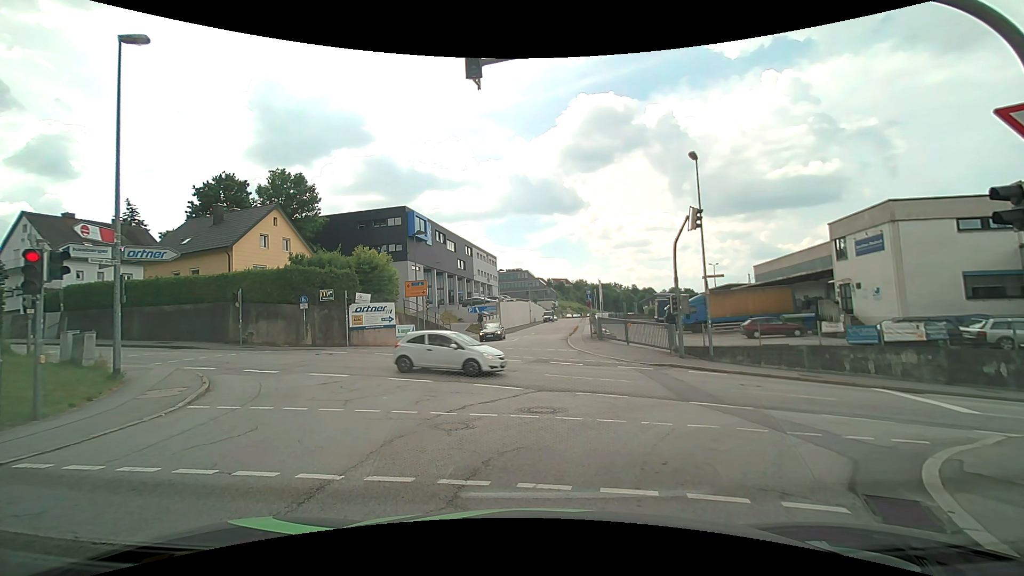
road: residential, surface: asphalt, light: Day
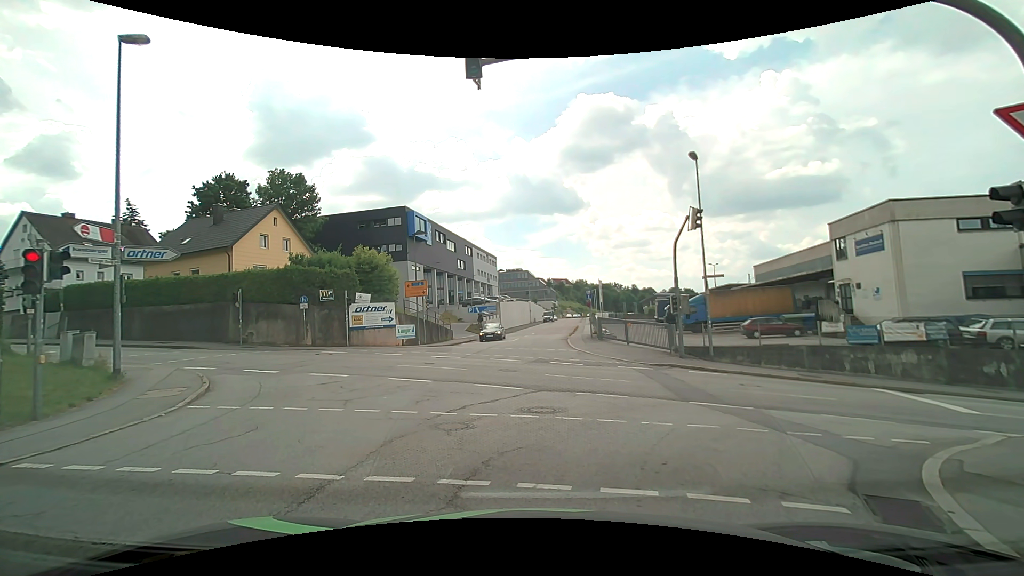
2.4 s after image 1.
(0.0, 0.0) m; 0°
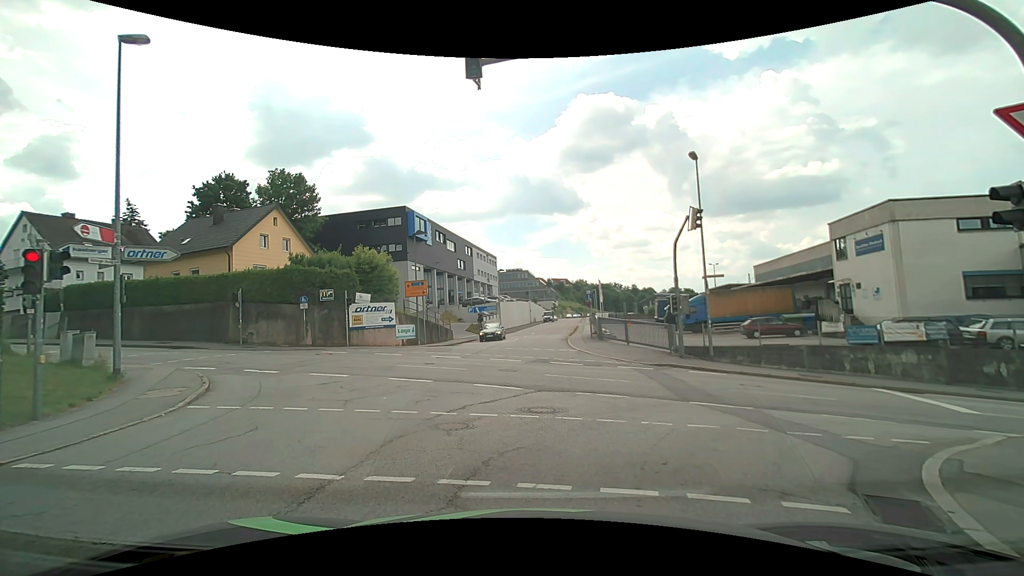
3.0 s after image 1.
(0.0, 0.0) m; 0°
(+1, +10) (+2, +20) (+2, +30) (+3, +40) (+5, +50) (+7, +60) (+9, +69) (+11, +79) (+12, +89) (+14, +99) m
